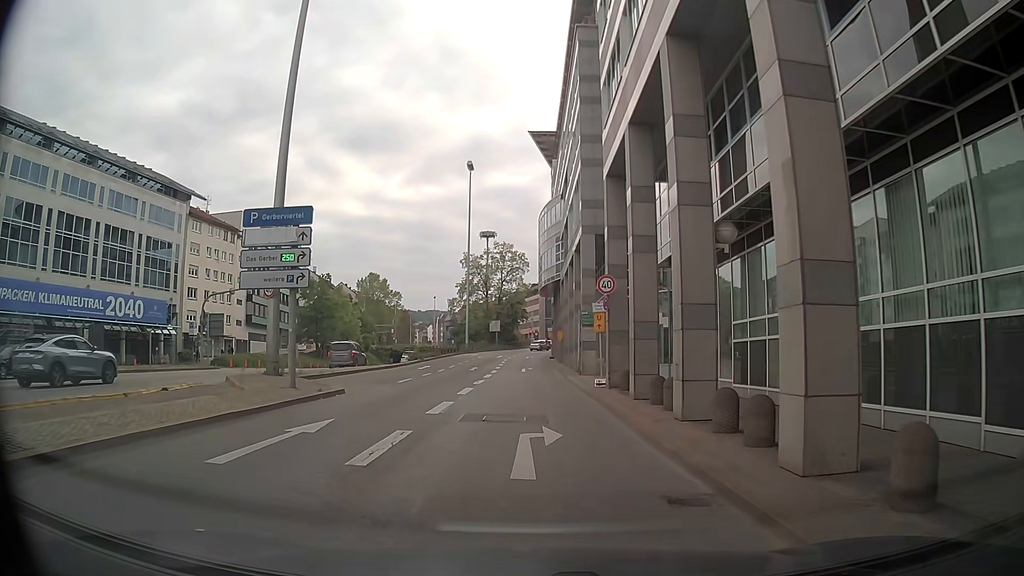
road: primary_link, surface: asphalt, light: Day
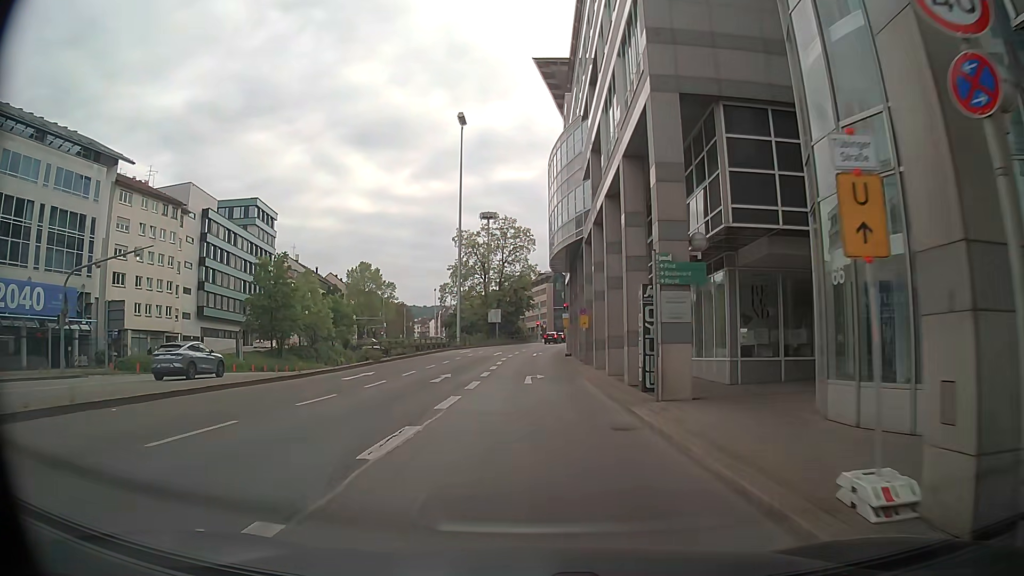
(-0.4, +18.7) m; -1°
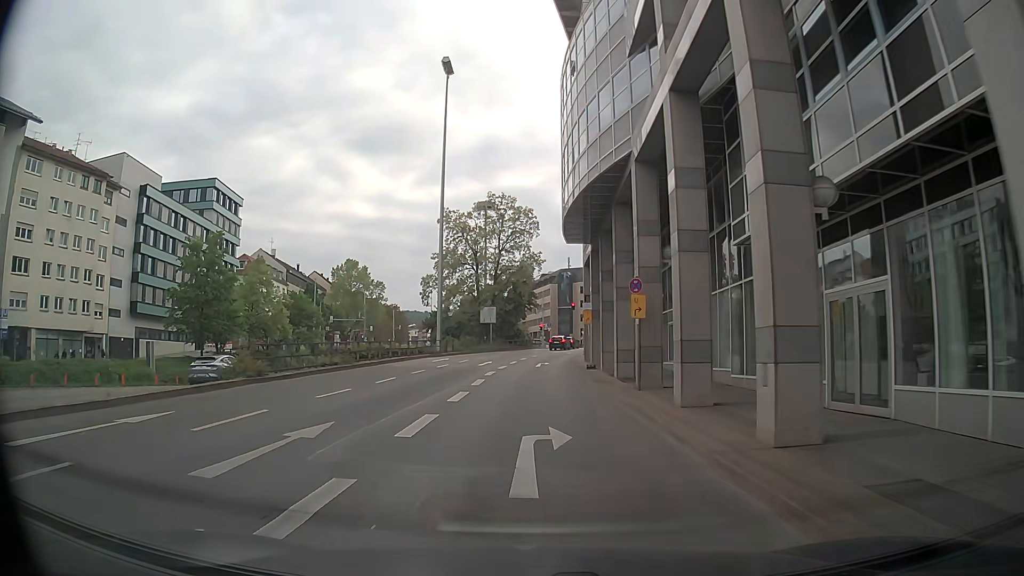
(0.0, +17.0) m; +1°
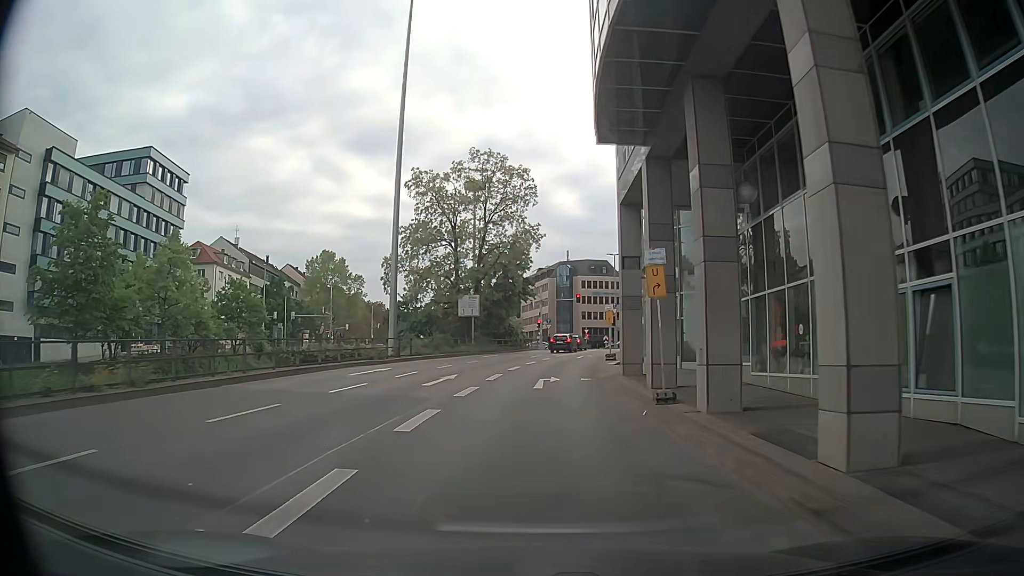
(-0.1, +17.5) m; -1°
